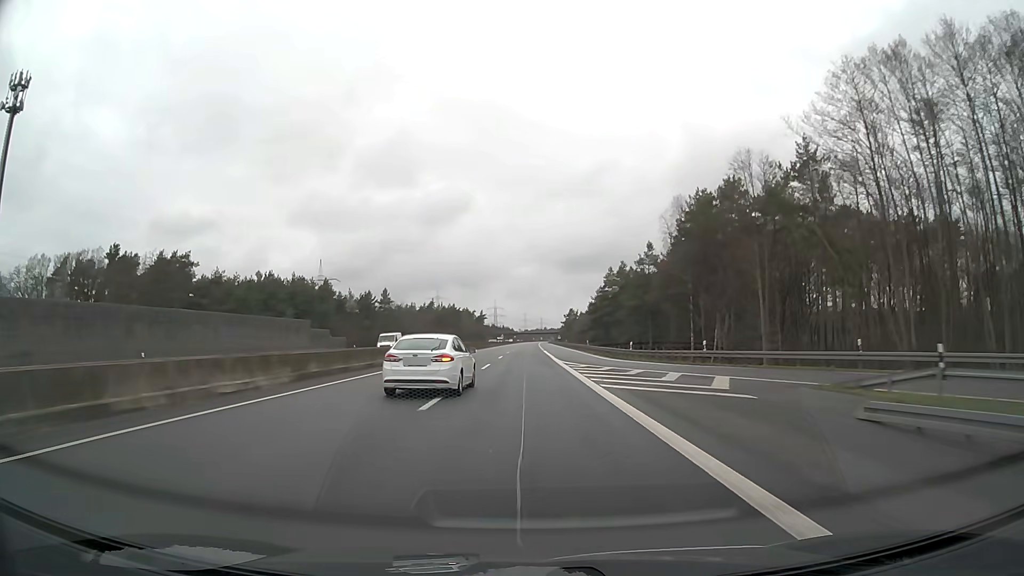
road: motorway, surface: asphalt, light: Day
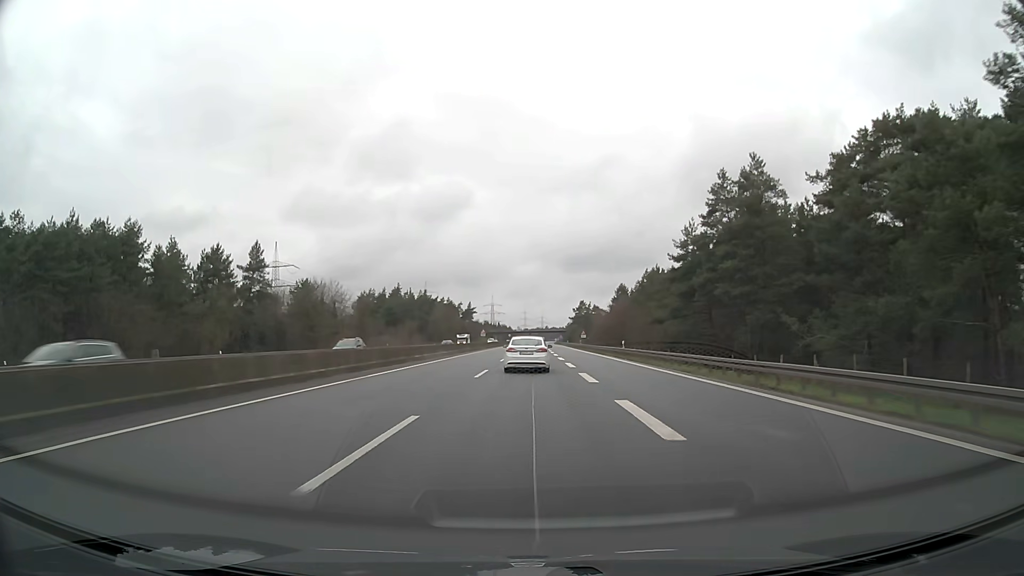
(-0.1, +79.2) m; 0°
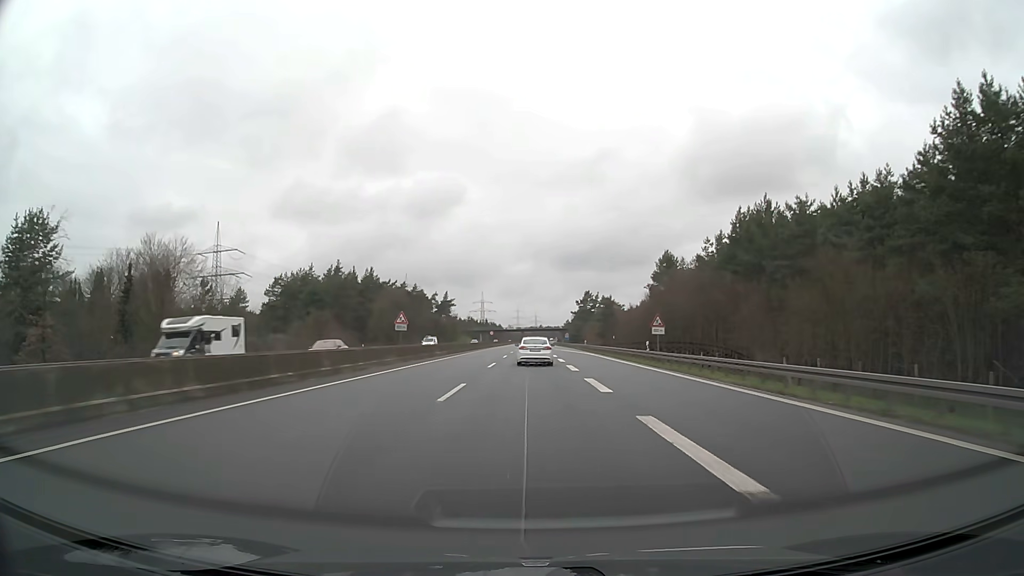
(+0.5, +63.4) m; +1°
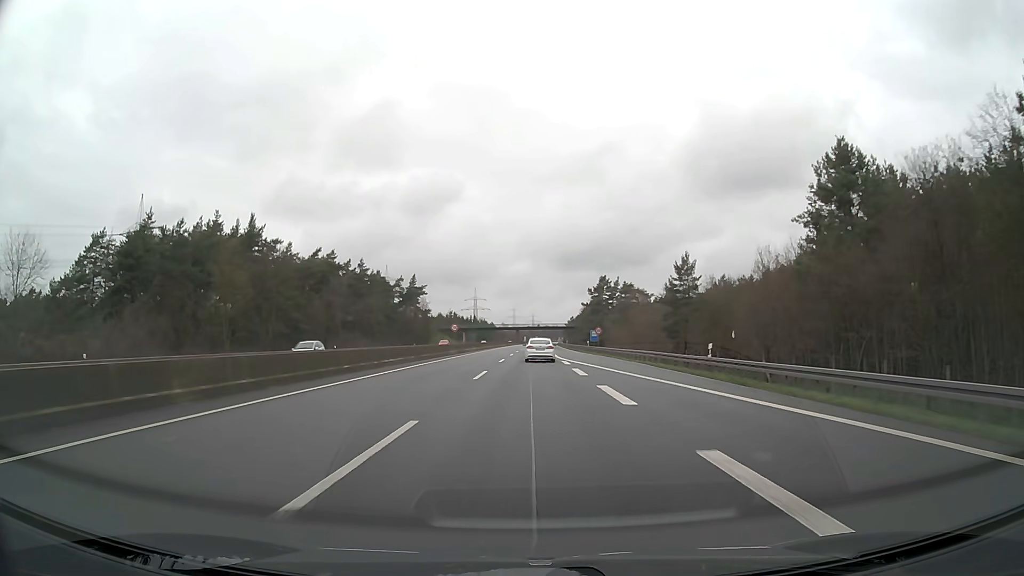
(0.0, +63.5) m; 0°
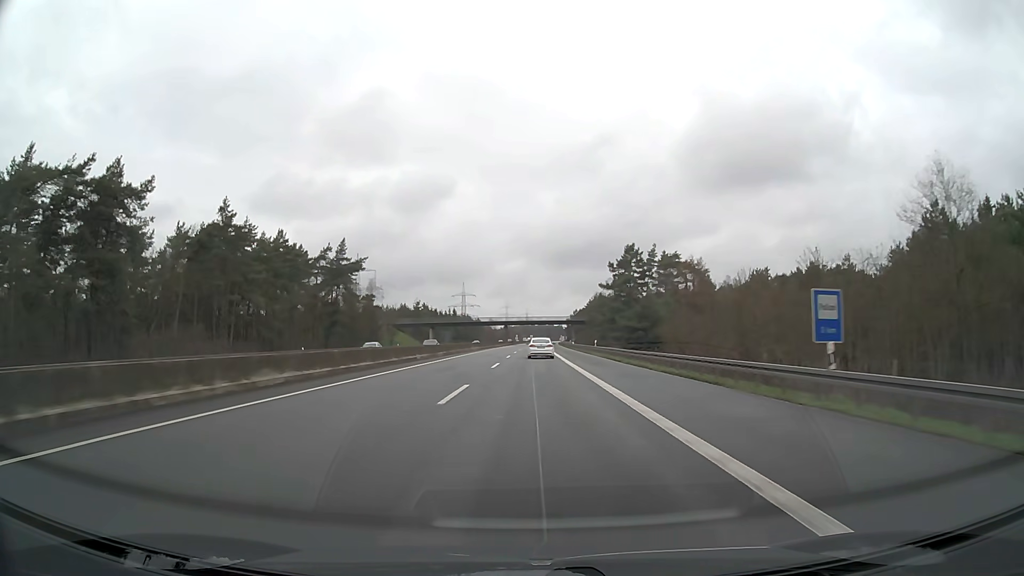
(+0.4, +63.4) m; +1°
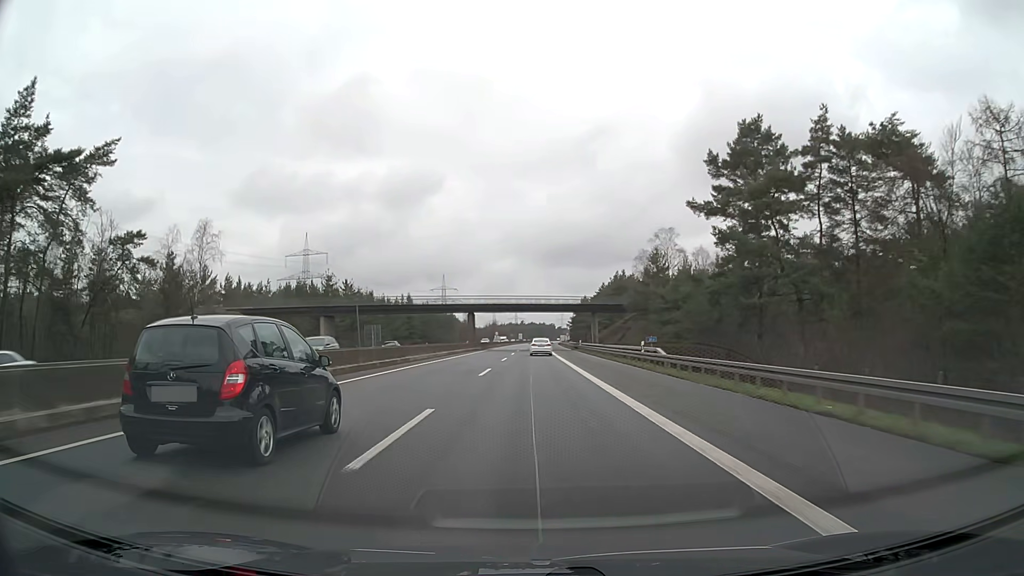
(+0.6, +79.2) m; +1°
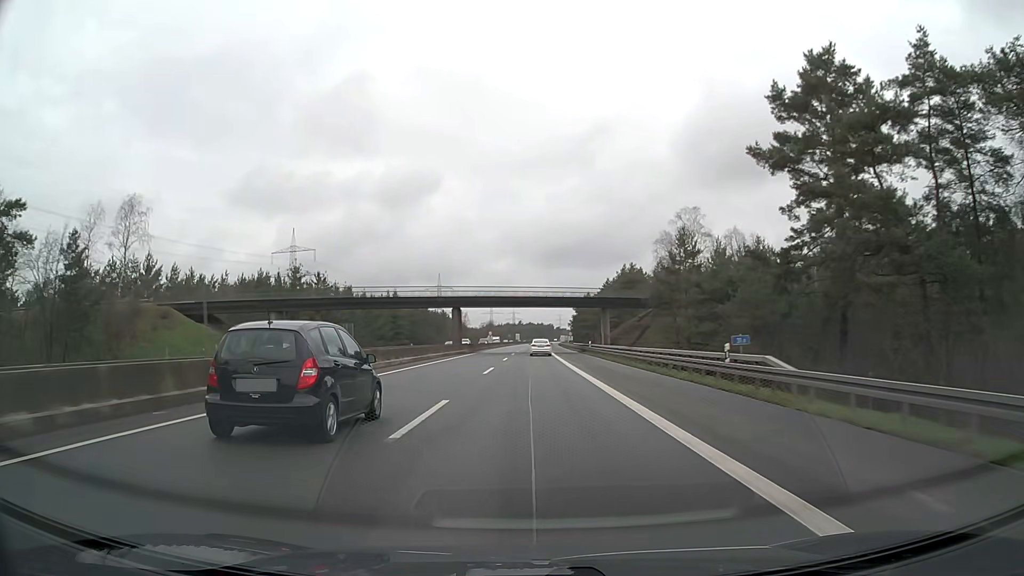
(0.0, +15.8) m; 0°
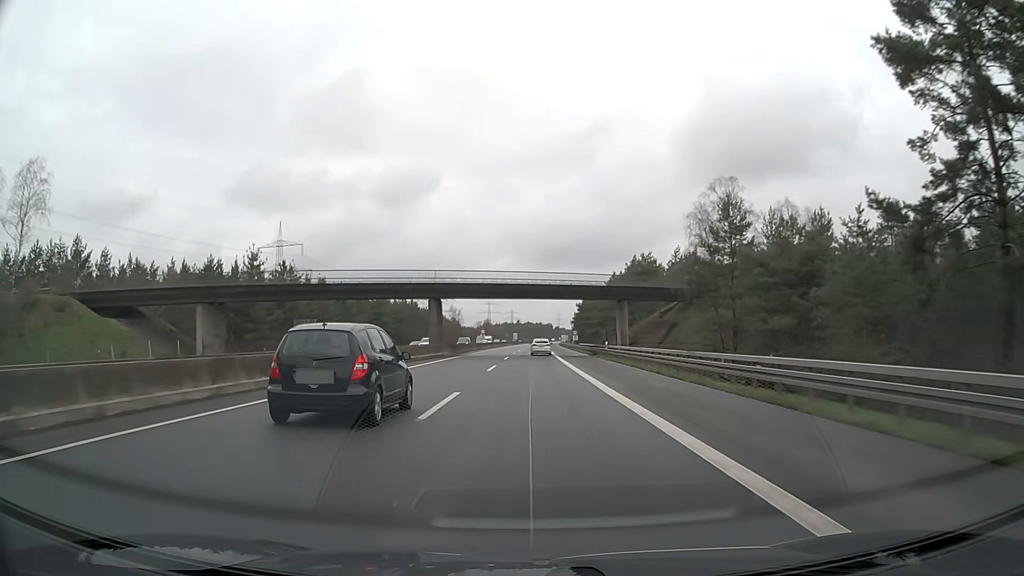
(0.0, +15.8) m; 0°
(0, +10) (0, +20) (0, +30) (0, +40) (0, +50) (0, +60) (0, +70) (0, +80) (+1, +90) (+1, +100) m
